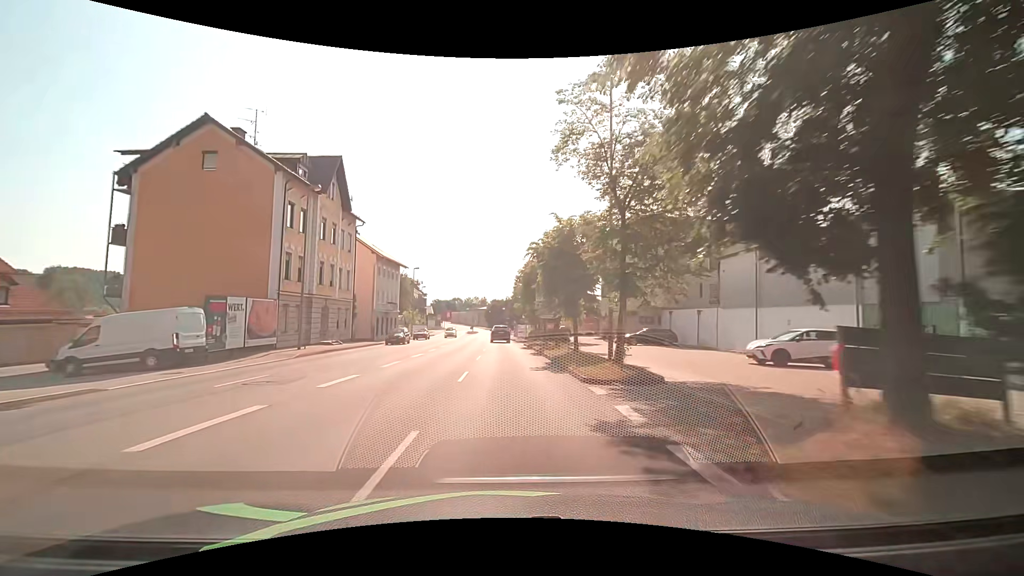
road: primary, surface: asphalt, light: Day
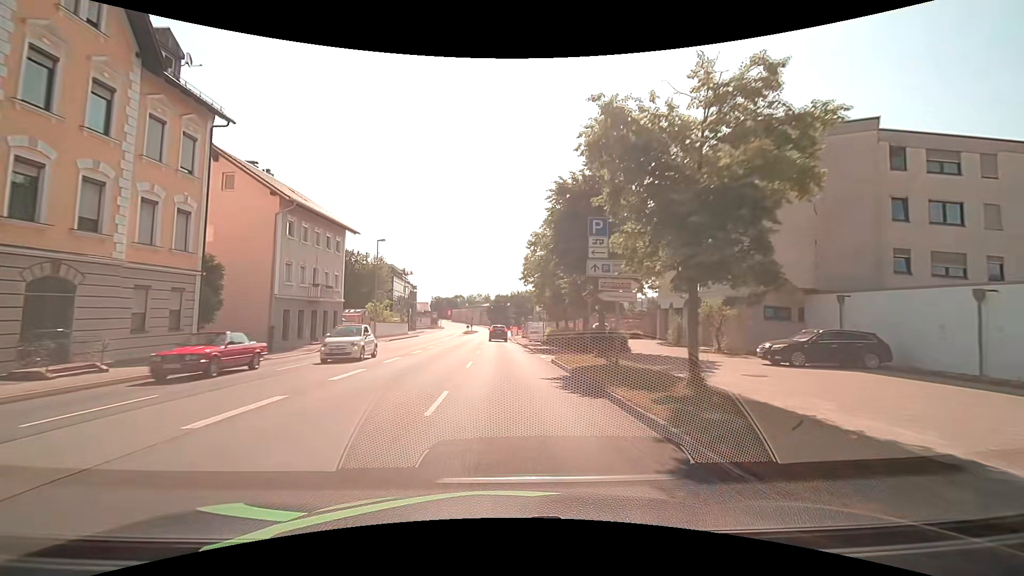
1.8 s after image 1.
(+0.2, +23.0) m; 0°
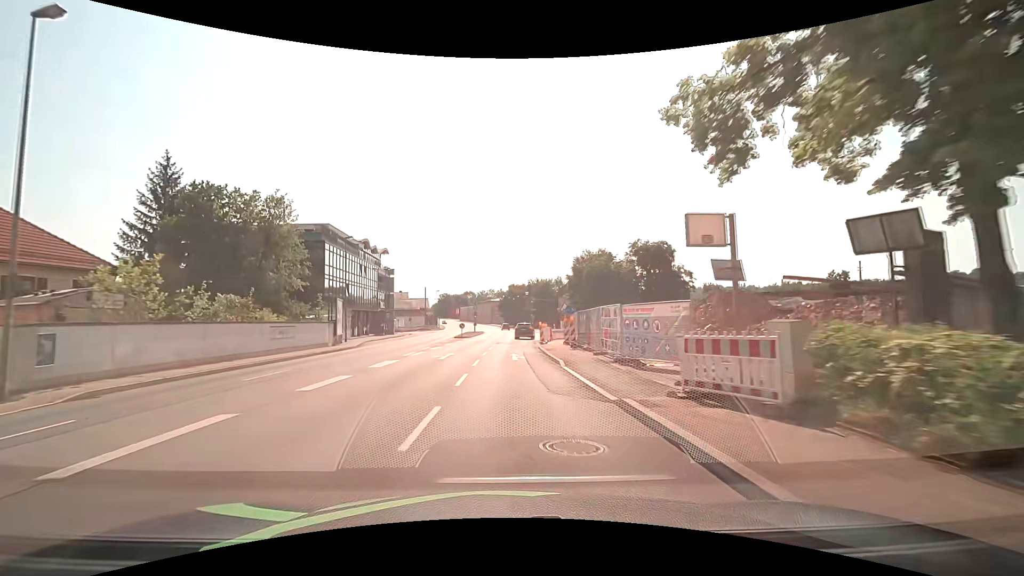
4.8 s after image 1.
(-0.4, +38.2) m; -1°
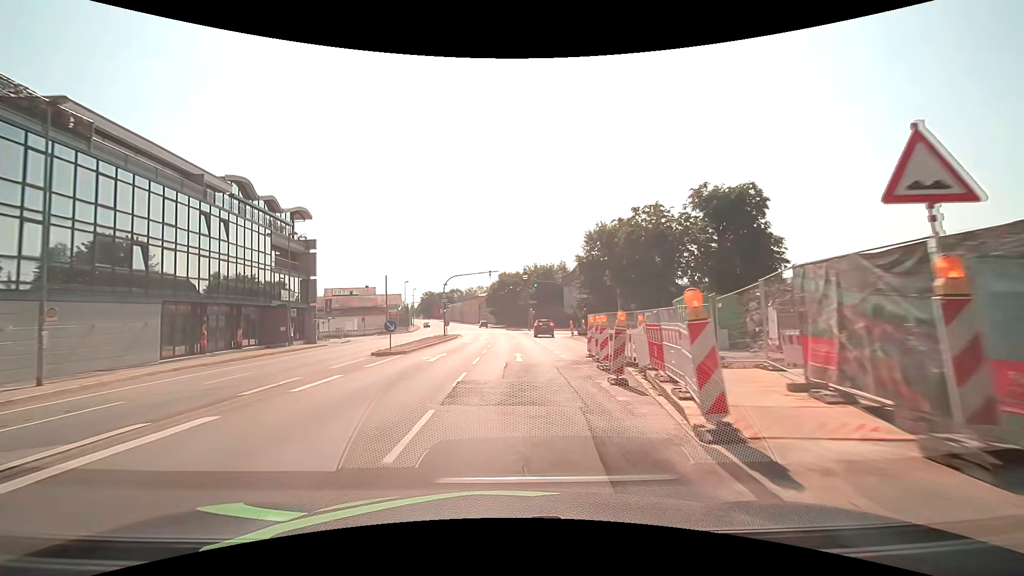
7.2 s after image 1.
(0.0, +30.6) m; +1°
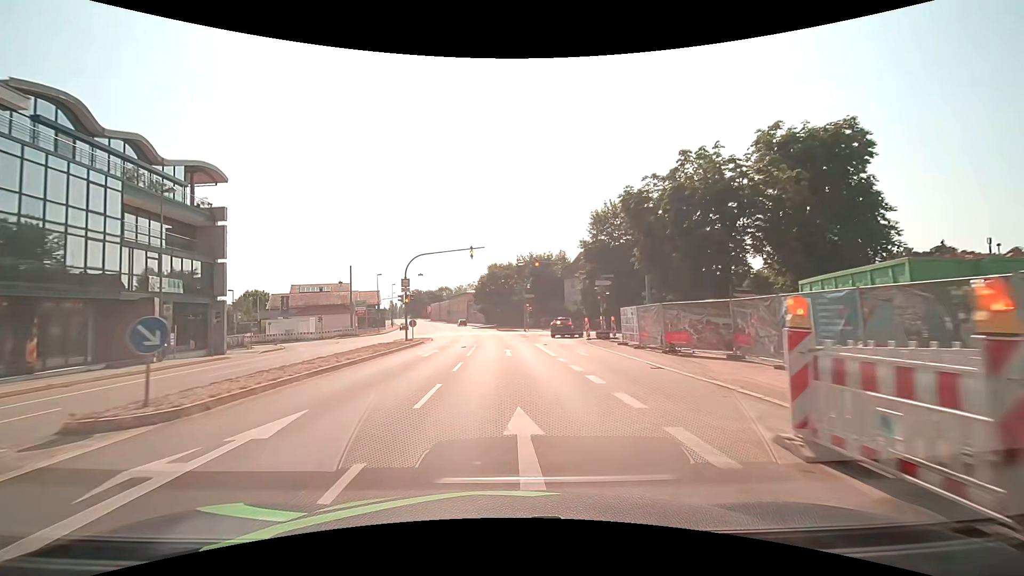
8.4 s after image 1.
(+0.2, +15.1) m; +1°
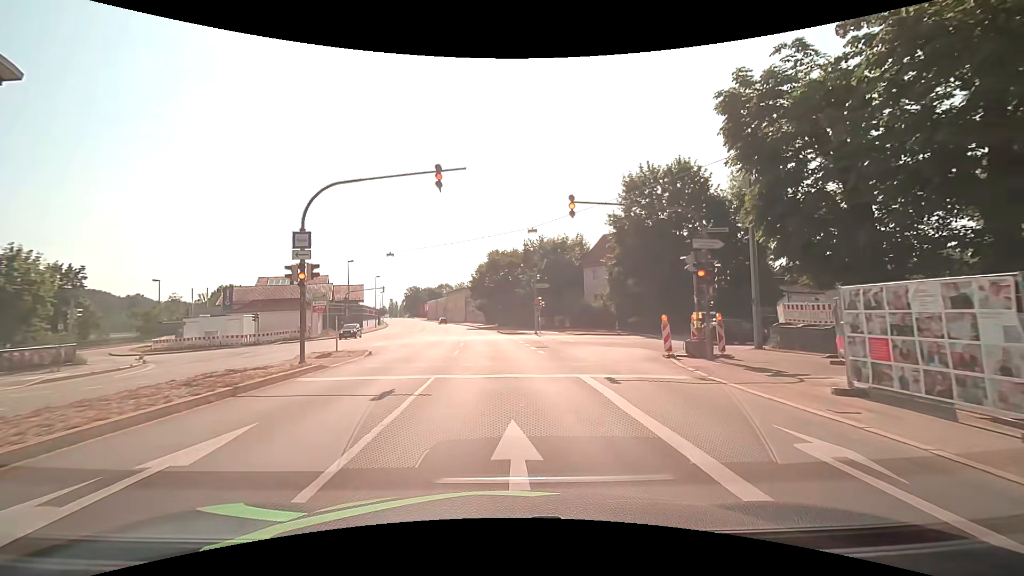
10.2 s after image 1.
(0.0, +17.4) m; 0°
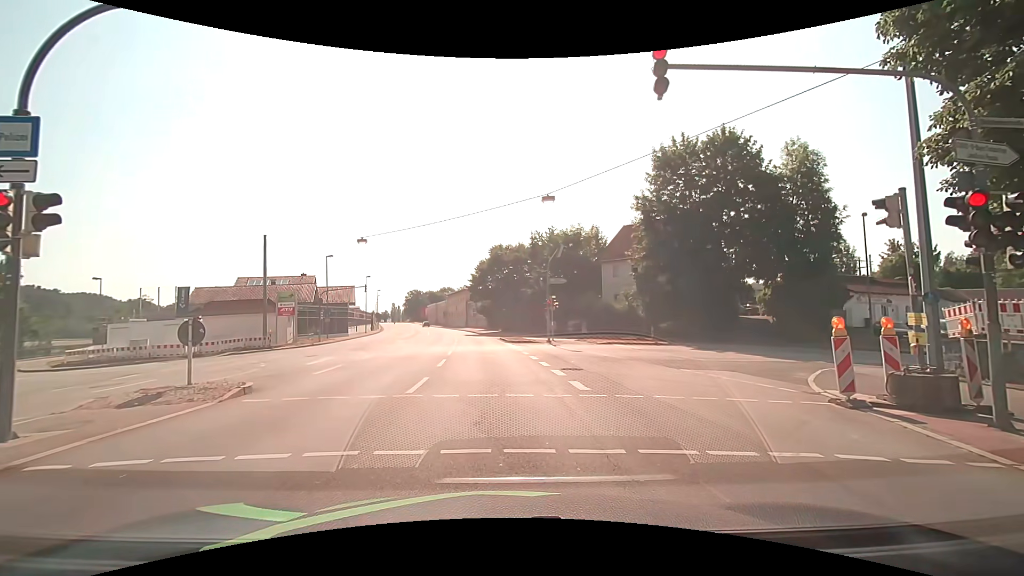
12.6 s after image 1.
(0.0, +9.1) m; 0°
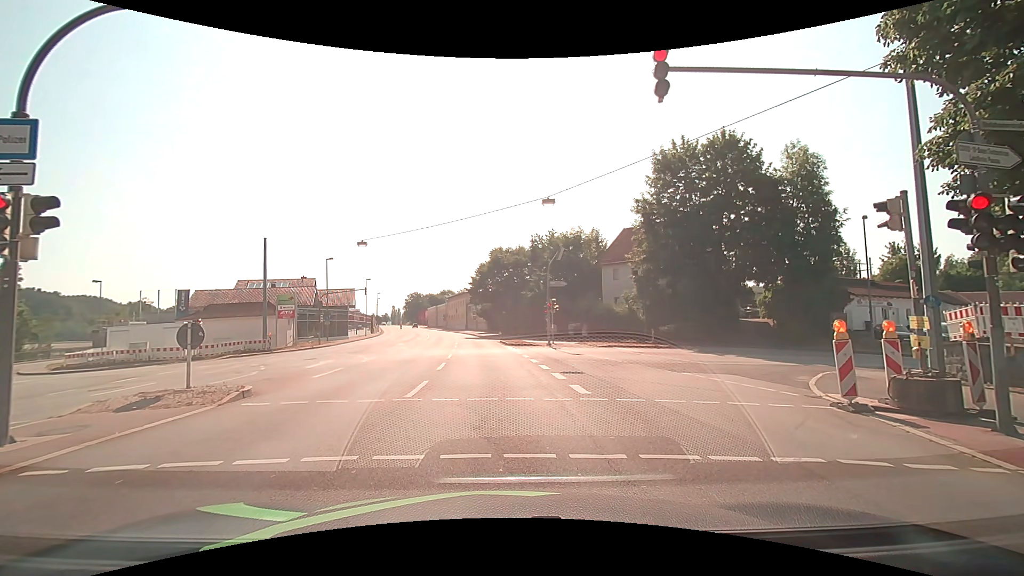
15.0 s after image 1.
(0.0, +0.1) m; 0°
